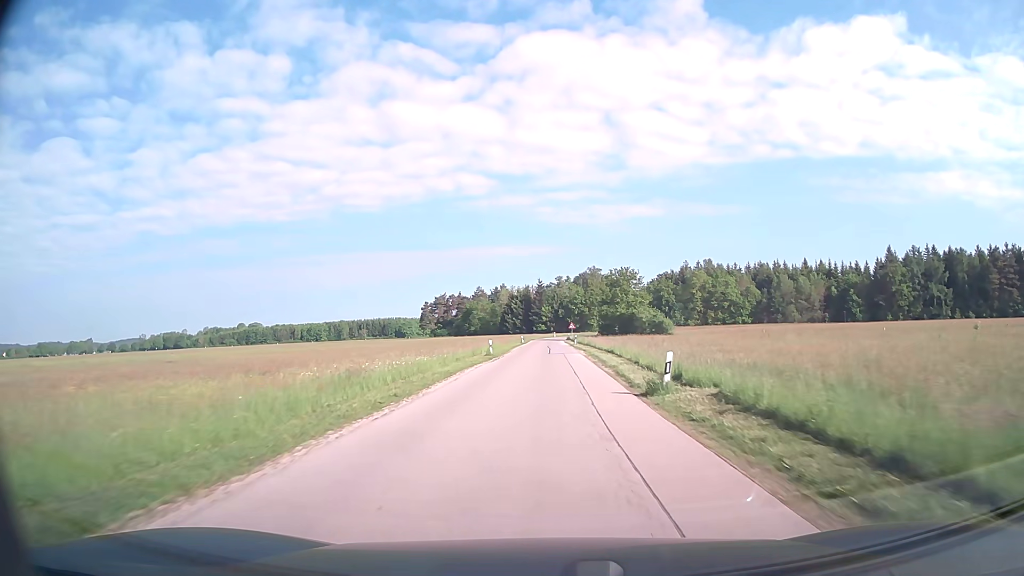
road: unclassified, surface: asphalt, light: Day
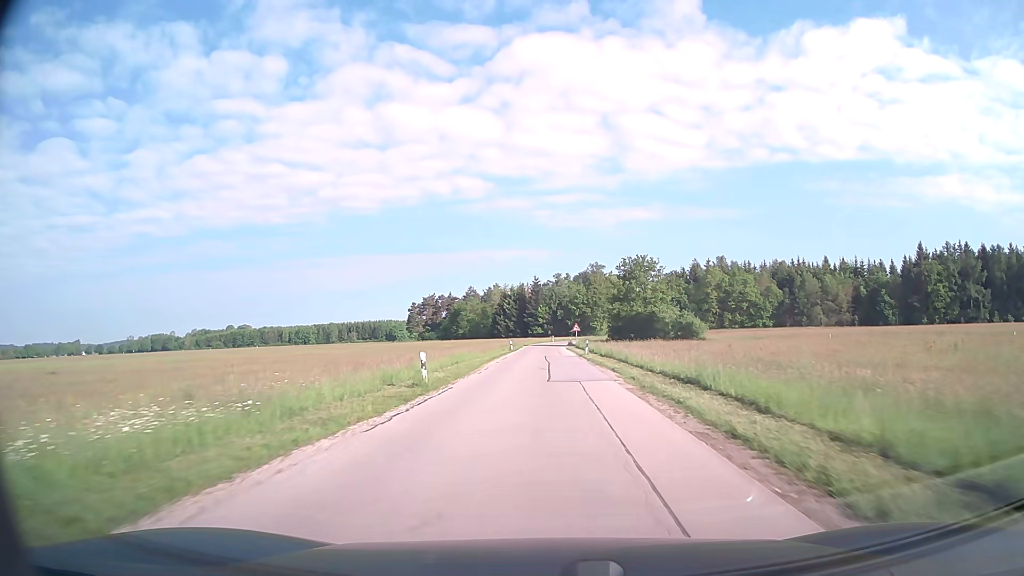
(0.0, +21.1) m; 0°
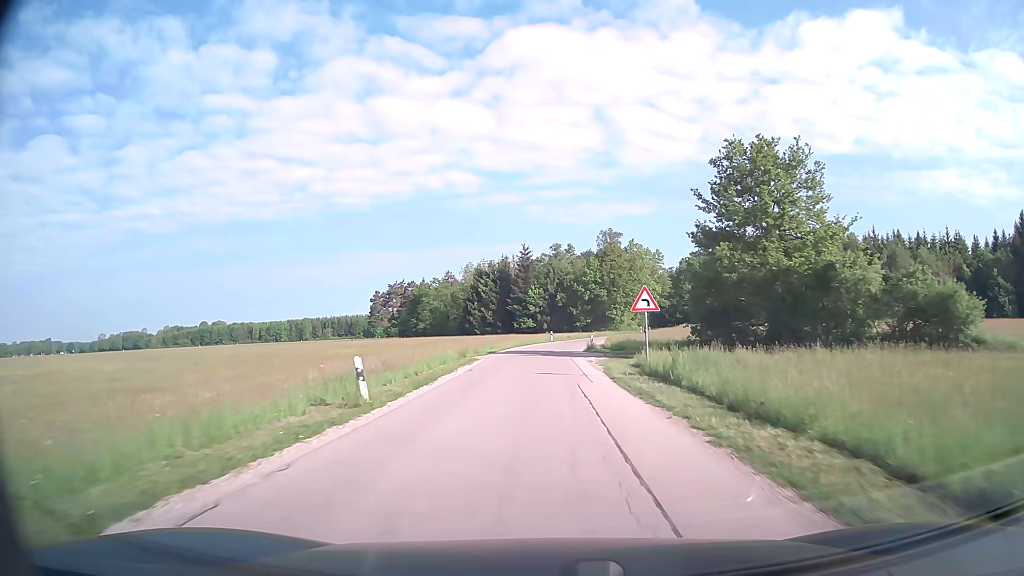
(+0.4, +50.9) m; 0°
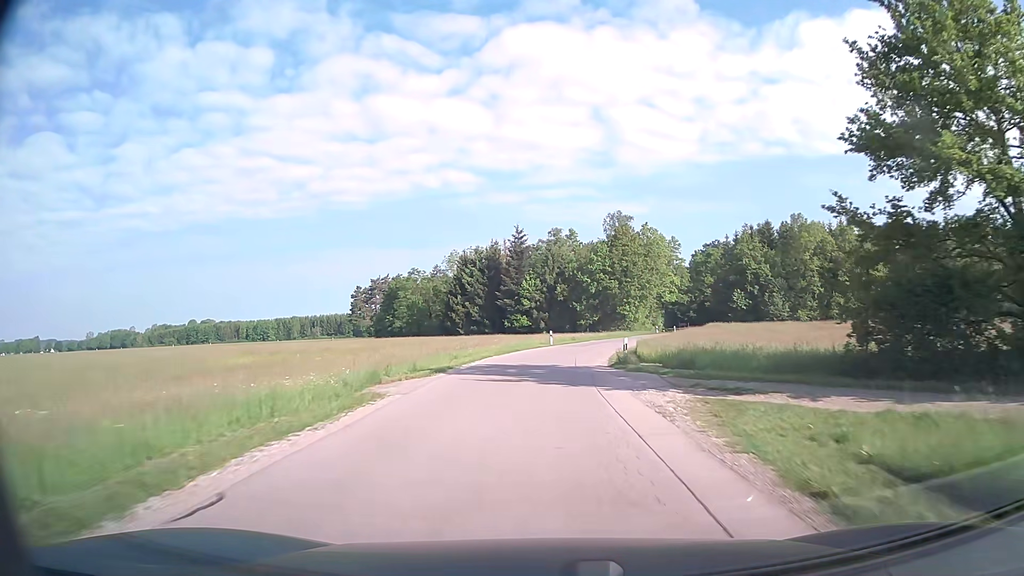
(0.0, +18.8) m; 0°
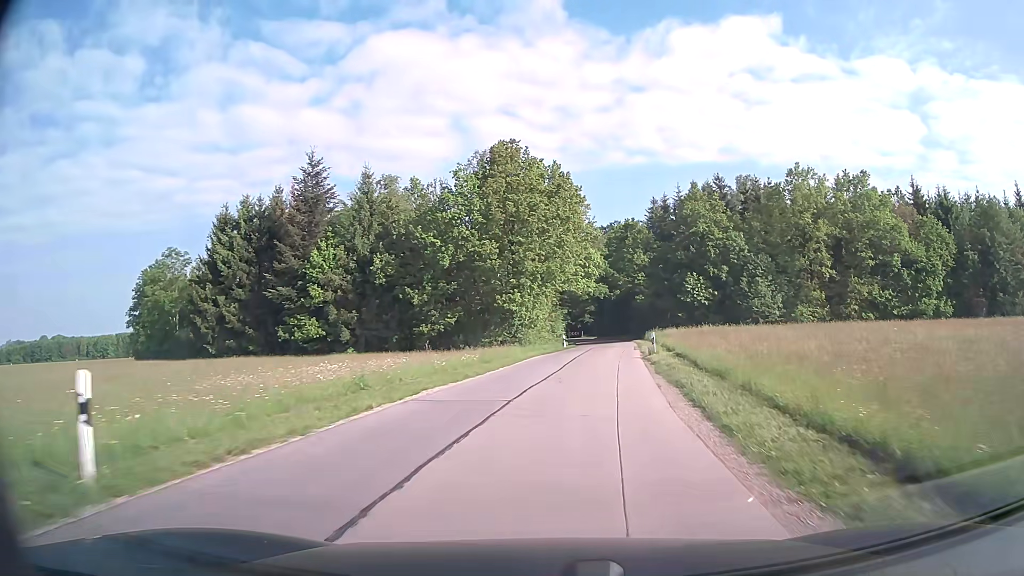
(+3.1, +43.3) m; +12°
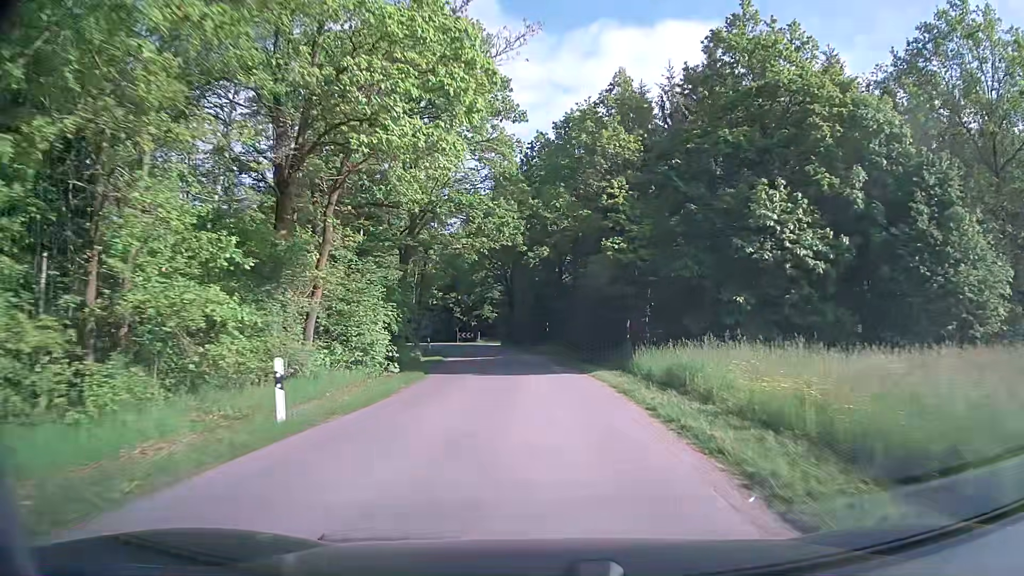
(+4.0, +42.6) m; +7°
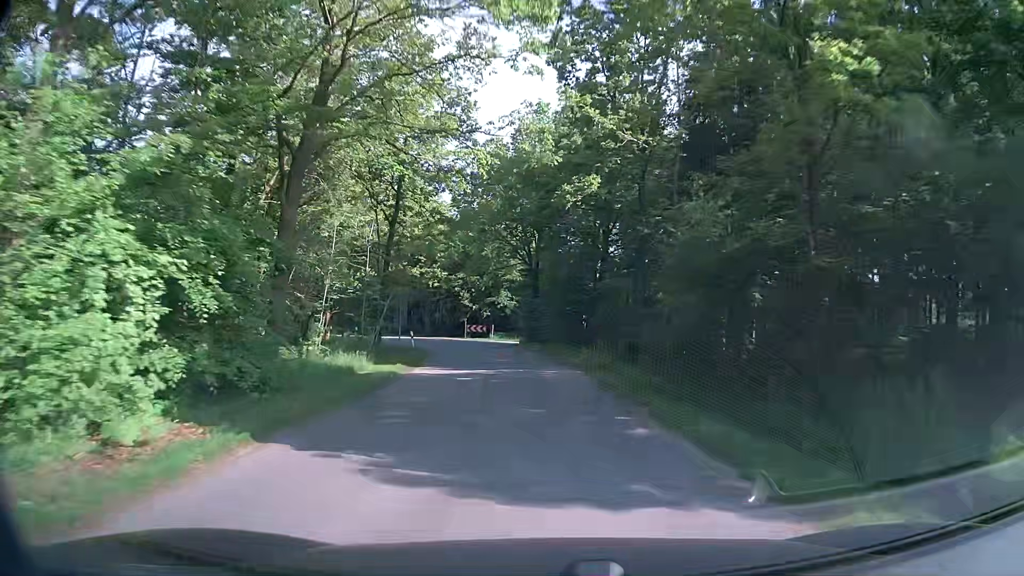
(-0.4, +15.9) m; -2°
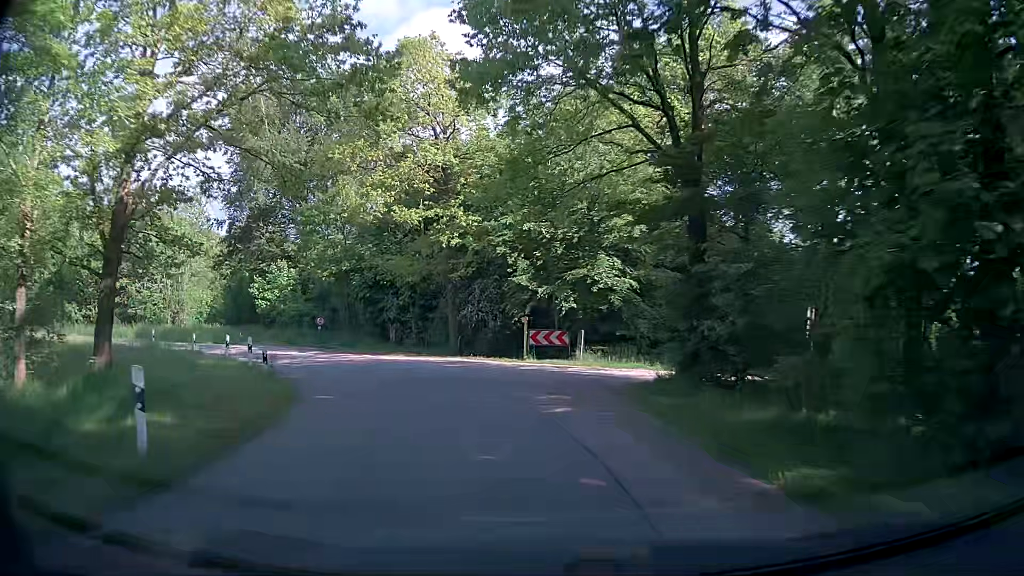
(-1.9, +28.5) m; -8°
(-1, +10) (-4, +19) (-11, +27) (-19, +32) (-29, +35) (-39, +37) (-48, +39) (-58, +41) (-68, +43) (-78, +45) m
